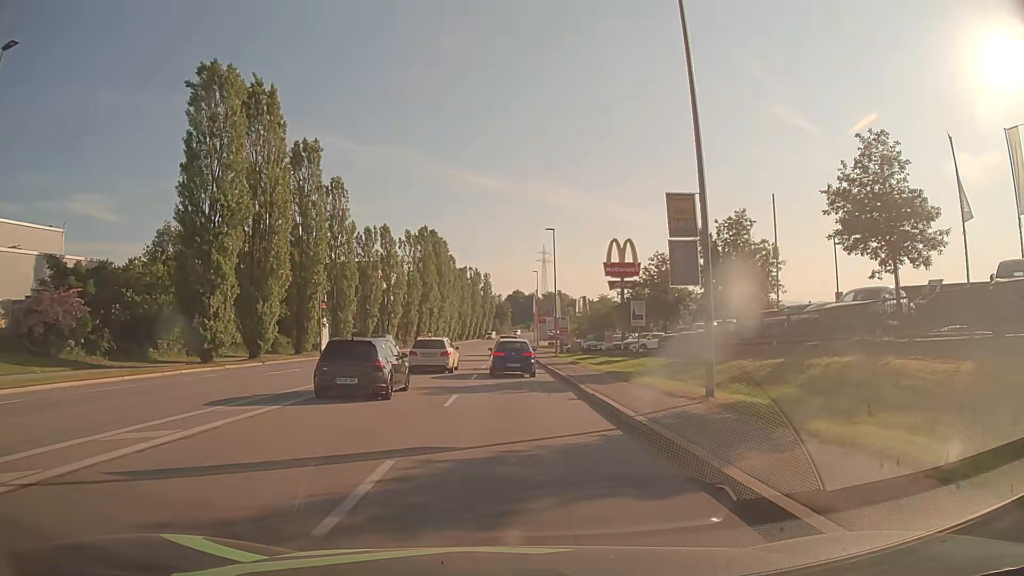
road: tertiary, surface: asphalt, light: Day
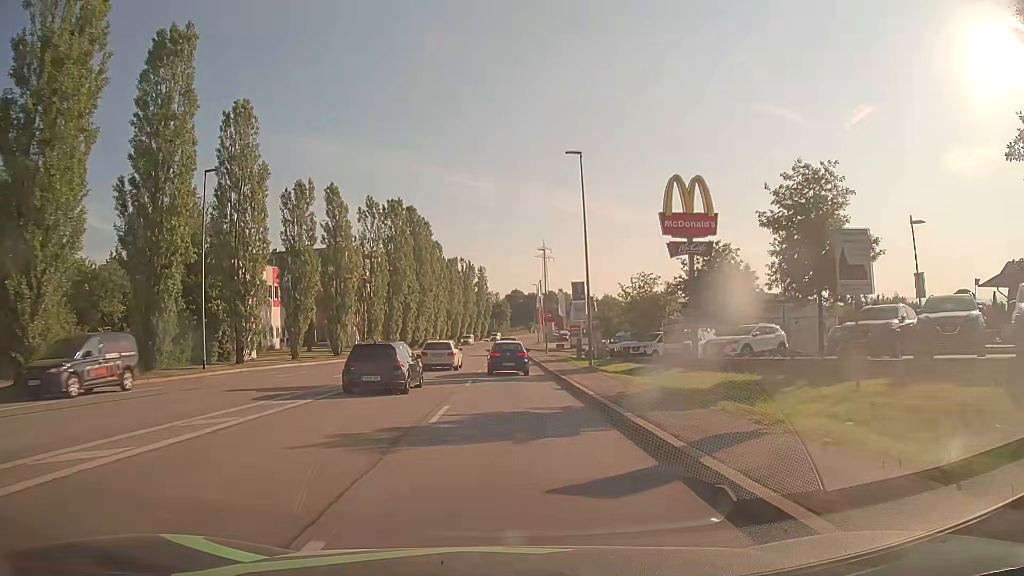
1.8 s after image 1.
(0.0, +22.7) m; 0°
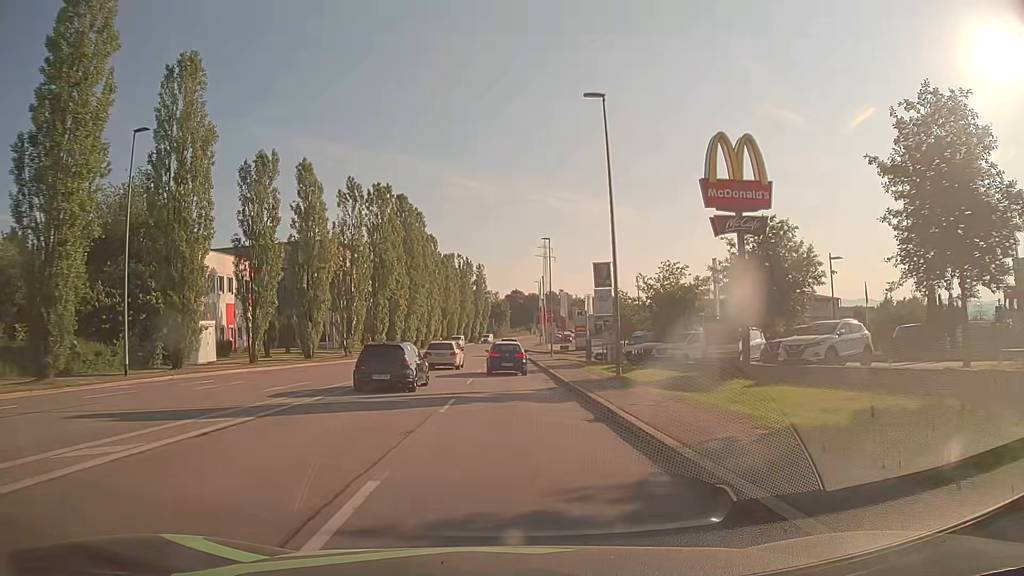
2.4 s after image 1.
(0.0, +8.0) m; 0°
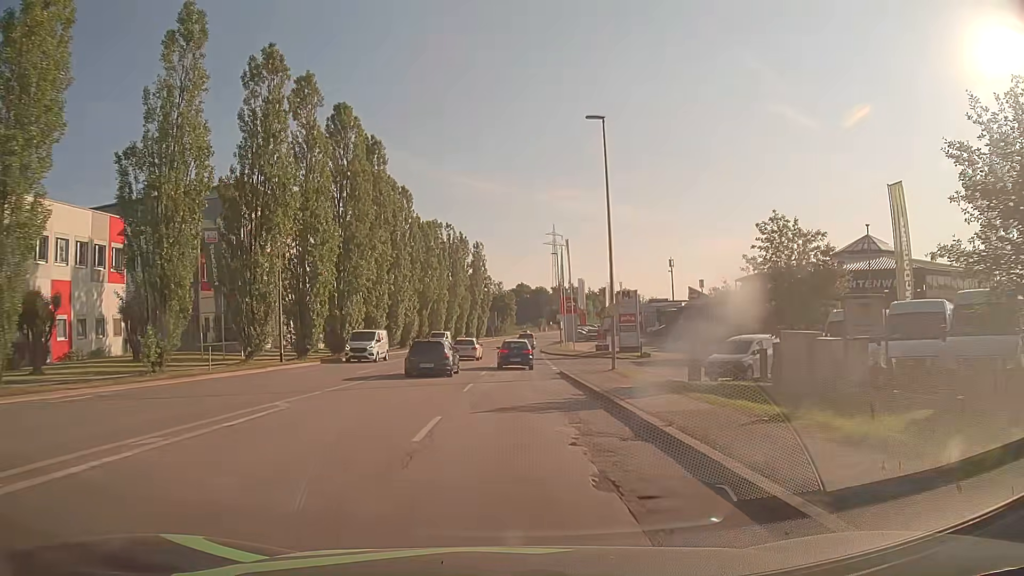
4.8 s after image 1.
(-0.1, +31.9) m; 0°
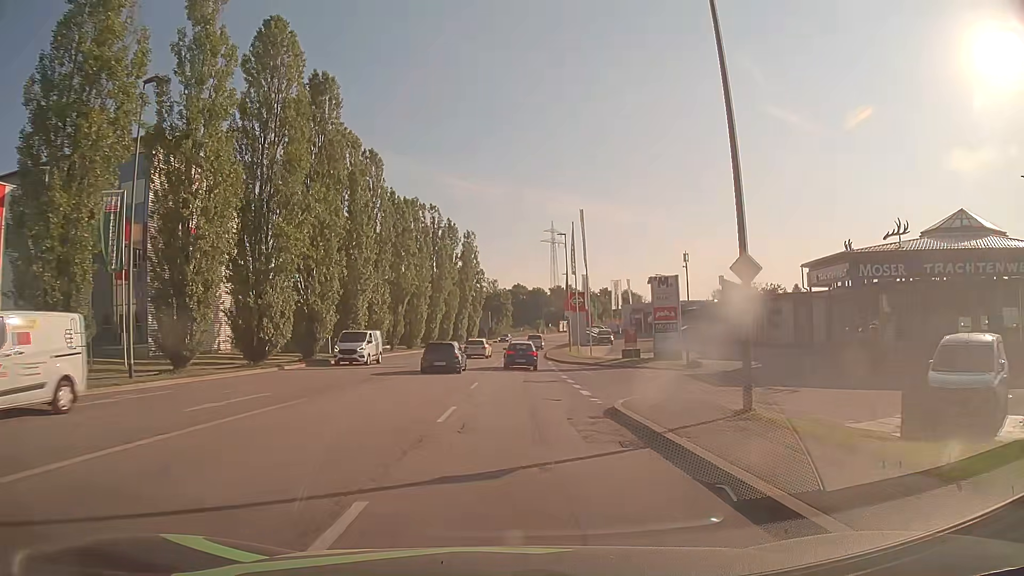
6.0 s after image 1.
(0.0, +15.5) m; 0°
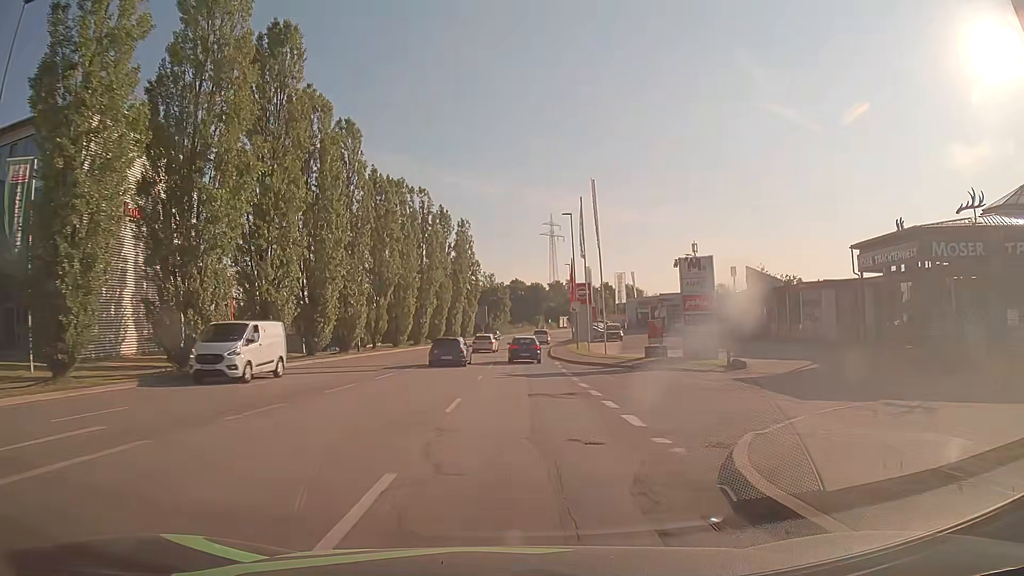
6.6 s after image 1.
(+0.1, +7.8) m; +1°
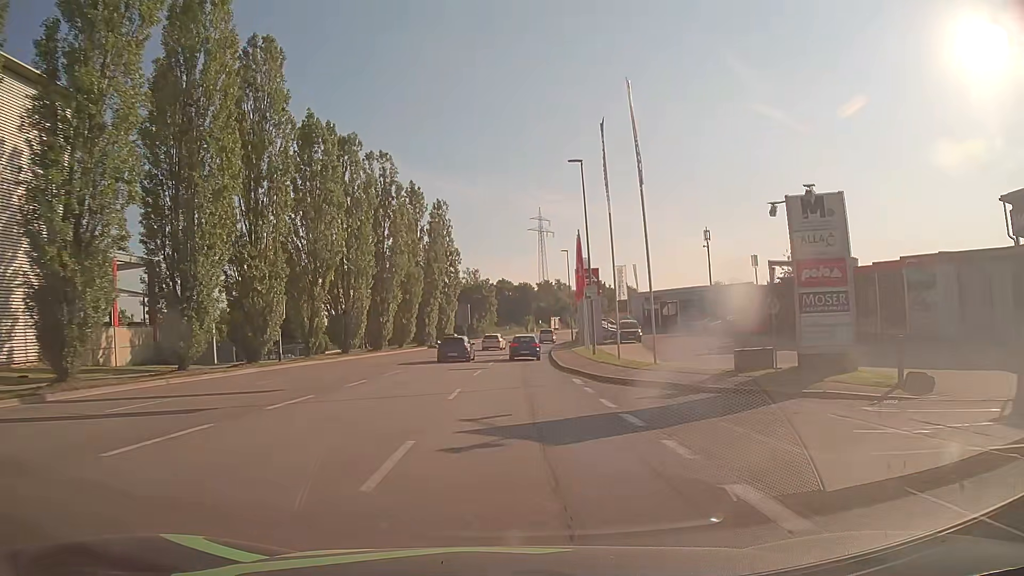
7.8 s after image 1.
(+0.1, +15.8) m; +1°
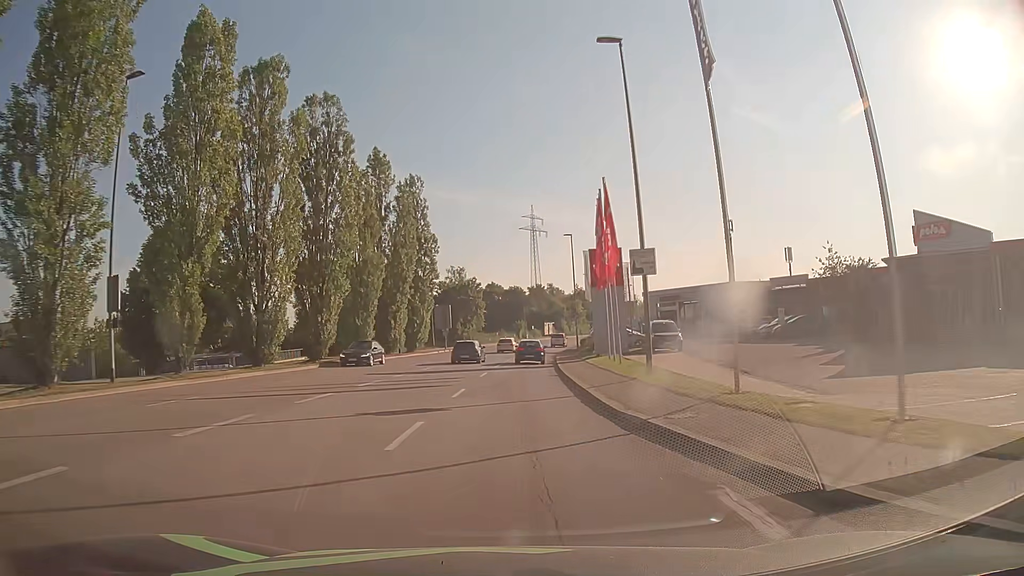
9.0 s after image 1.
(+0.2, +15.8) m; +1°
(0, +10) (0, +20) (+1, +30) (+1, +40) (+2, +50) (+3, +60) (+4, +70) (+5, +80) (+7, +90) (+8, +99) m
